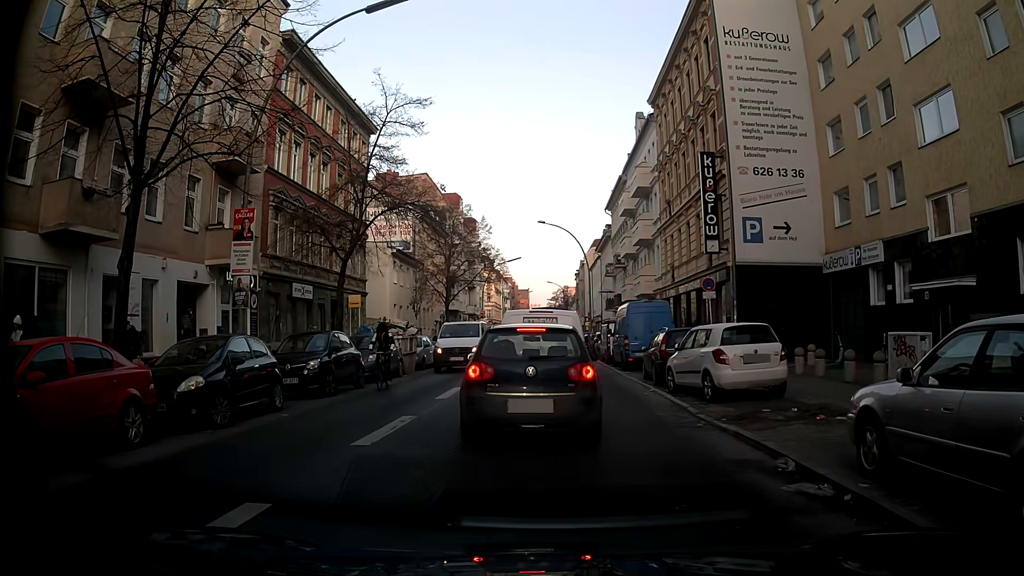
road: tertiary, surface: asphalt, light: Day
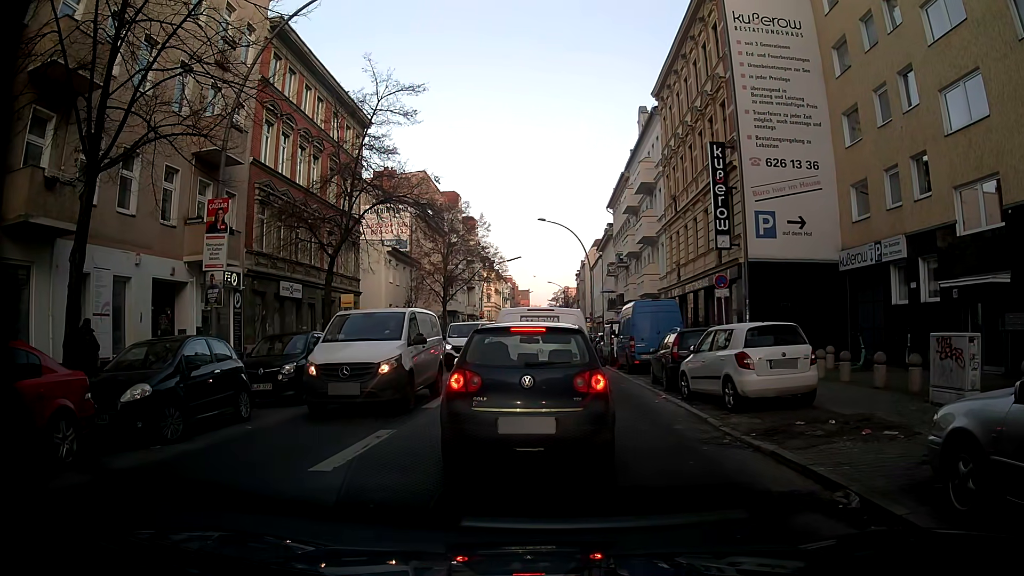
(0.0, +1.5) m; 0°
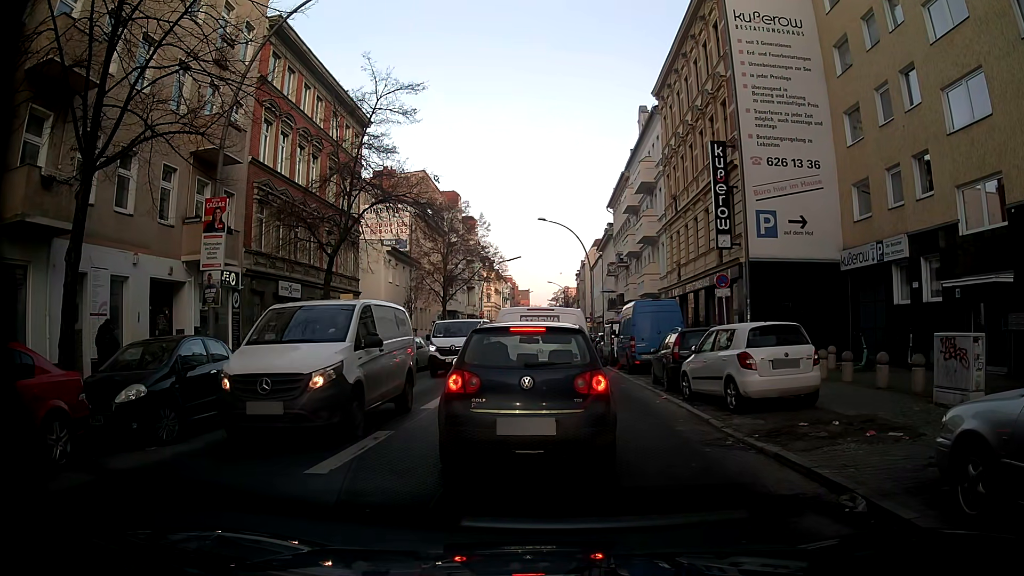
(0.0, +0.1) m; 0°
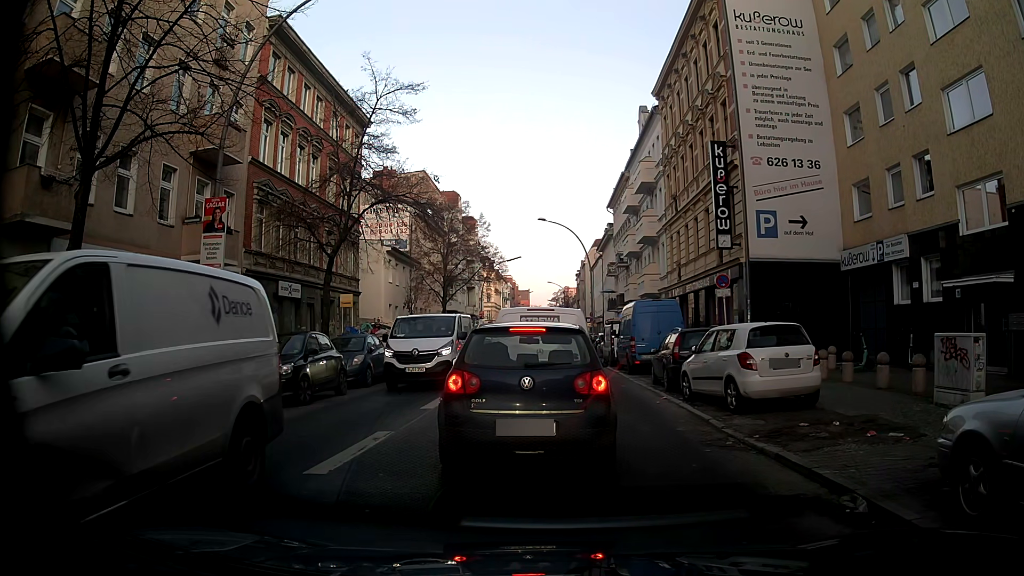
(0.0, +0.1) m; 0°
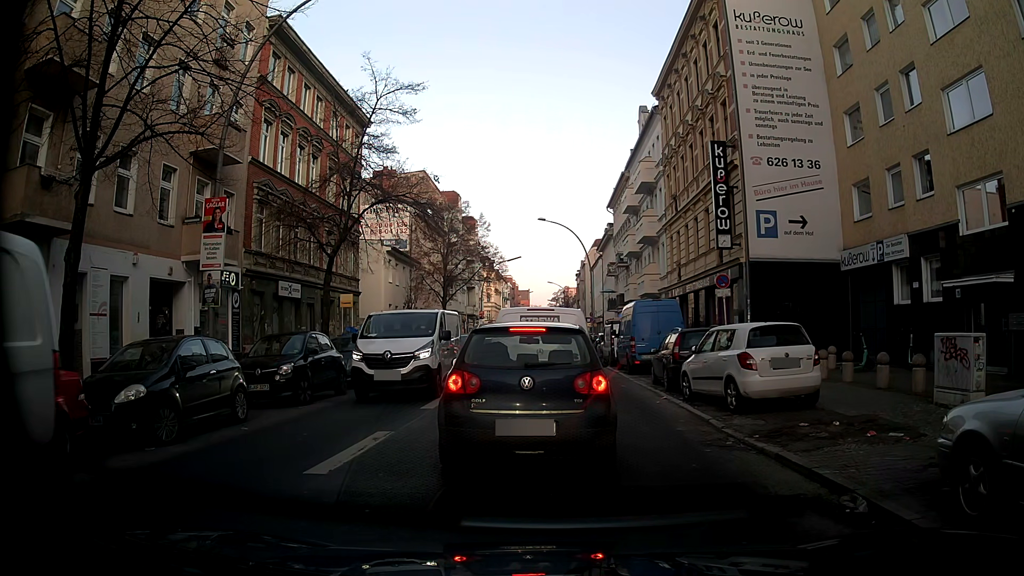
(0.0, 0.0) m; 0°
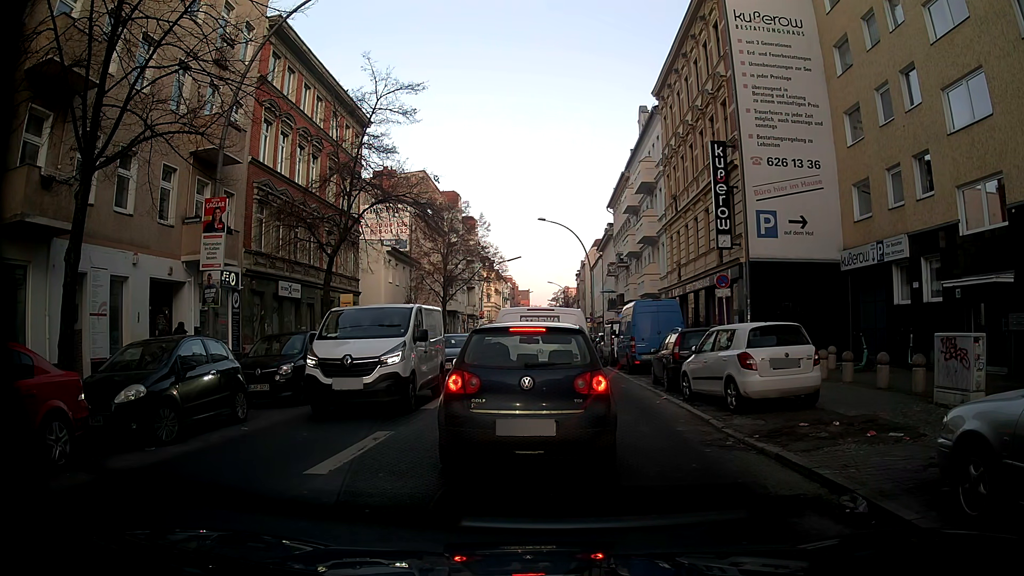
(0.0, 0.0) m; 0°
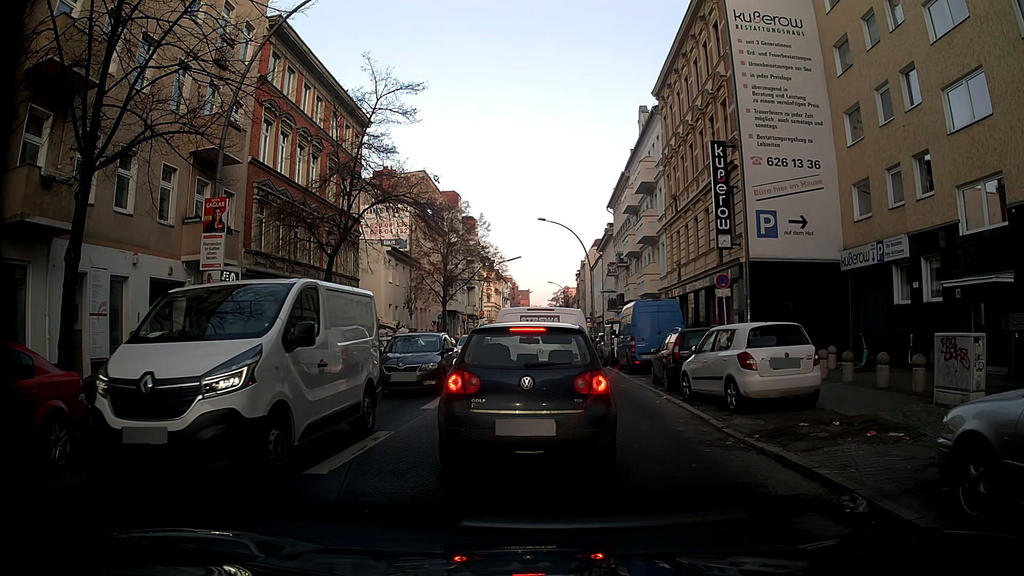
(0.0, 0.0) m; 0°
